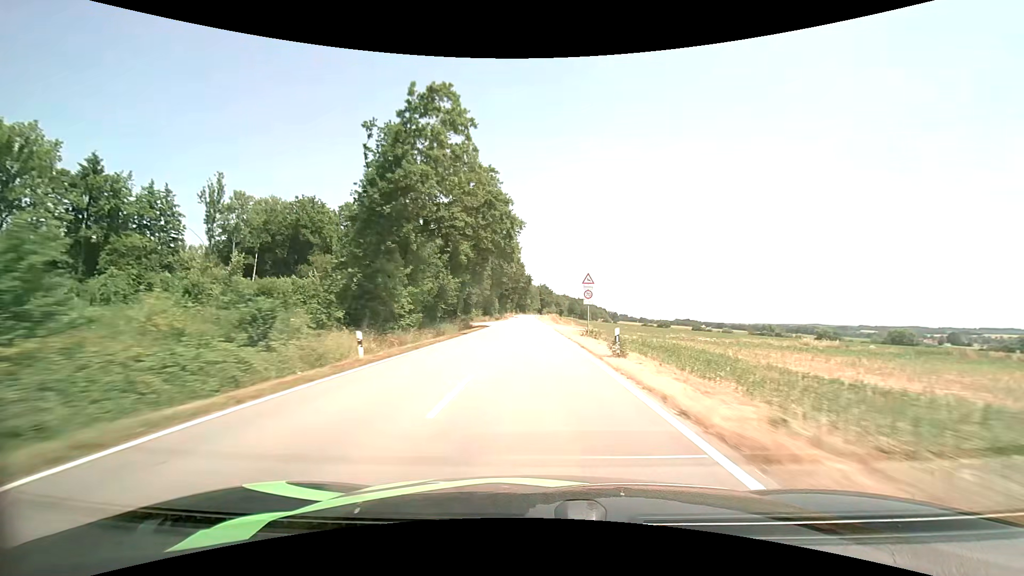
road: tertiary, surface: asphalt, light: Day
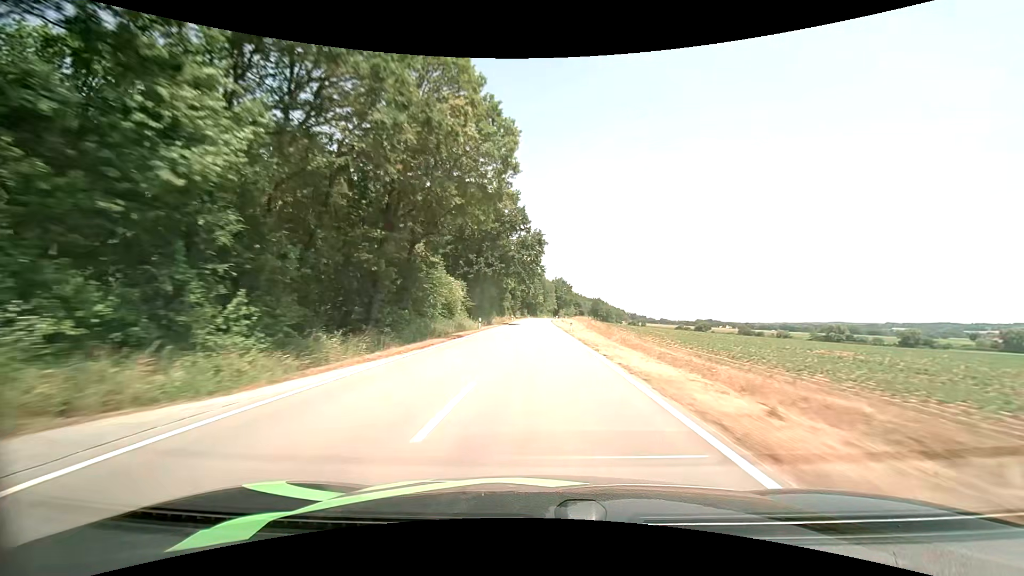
(-1.1, +75.9) m; -2°
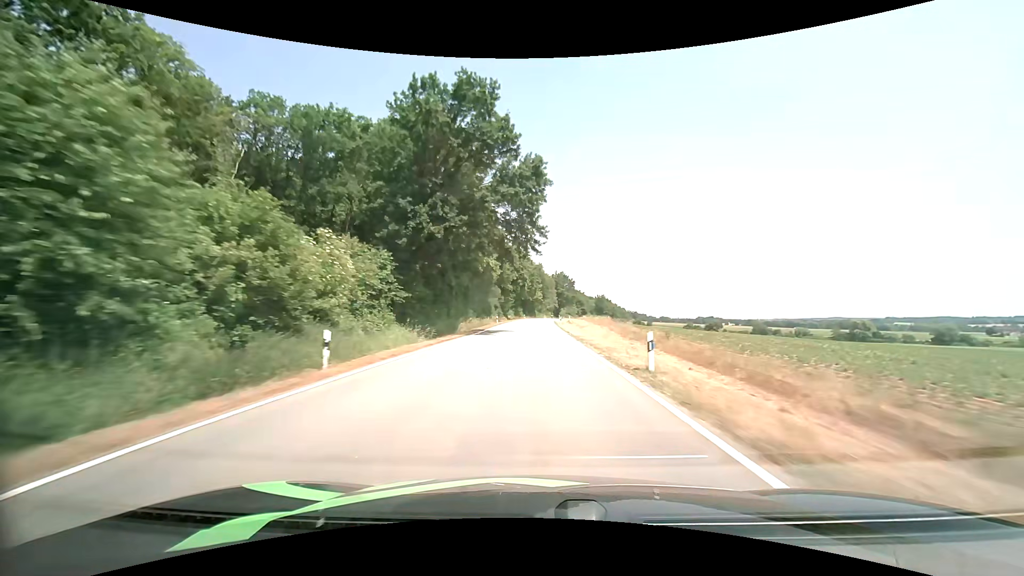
(+0.2, +30.4) m; 0°
(0, +10) (0, +20) (0, +30) (0, +40) (0, +50) (0, +60) (+1, +70) (+1, +80) (+1, +90) (+1, +100) m
